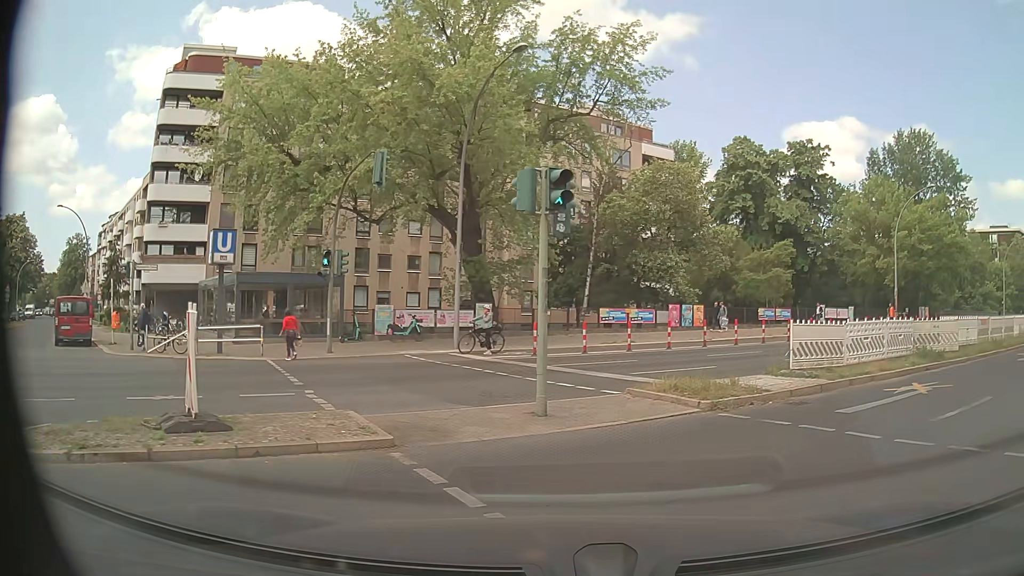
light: Day
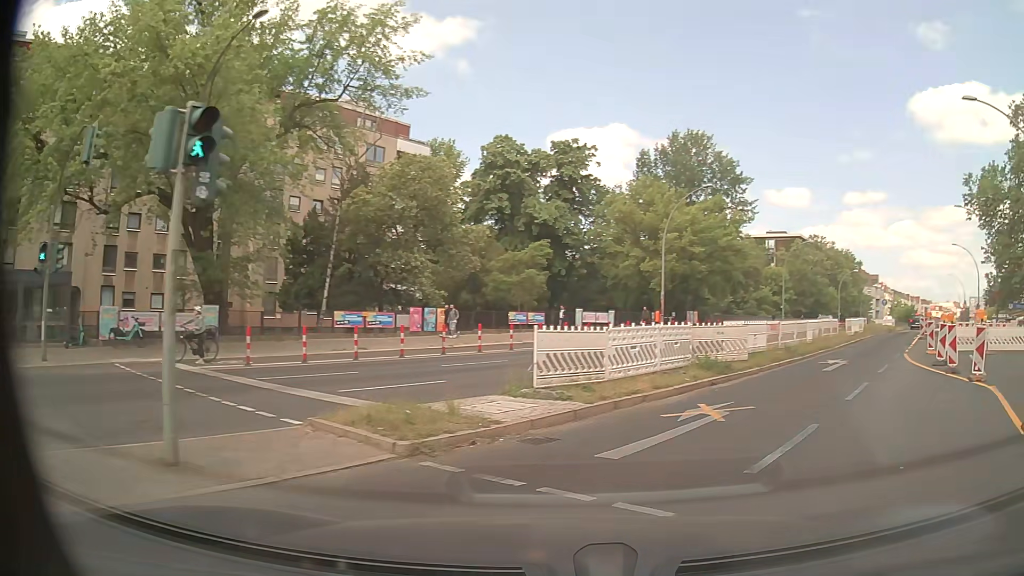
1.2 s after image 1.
(+0.5, +3.2) m; +19°
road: primary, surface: asphalt
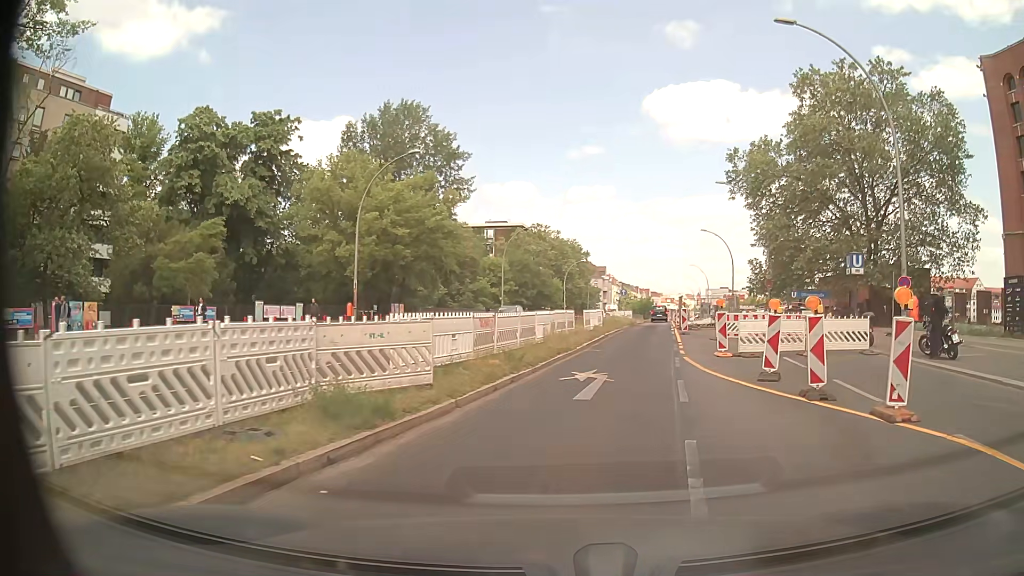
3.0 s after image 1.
(+2.1, +8.1) m; +24°
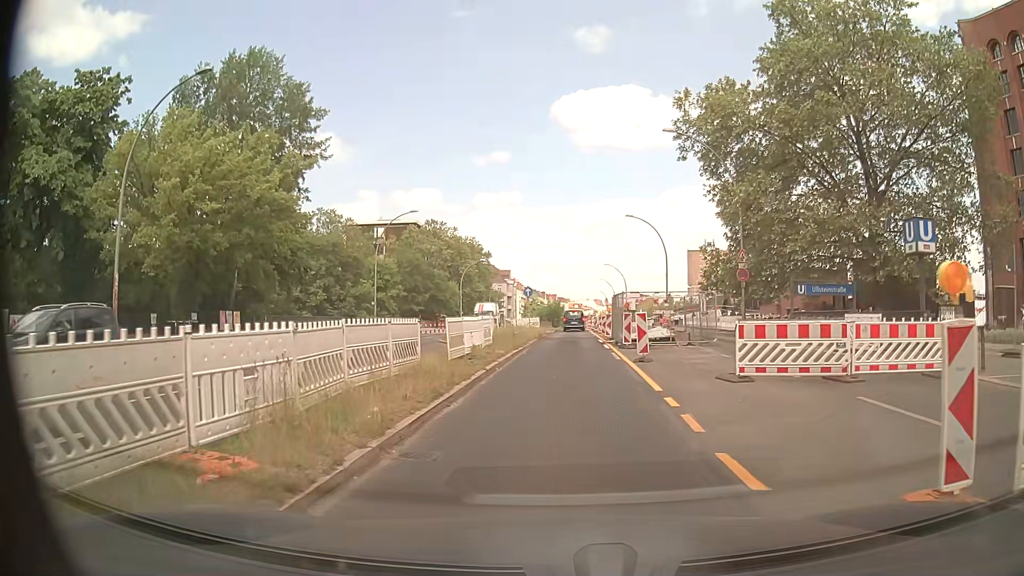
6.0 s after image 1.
(+1.5, +15.5) m; +8°
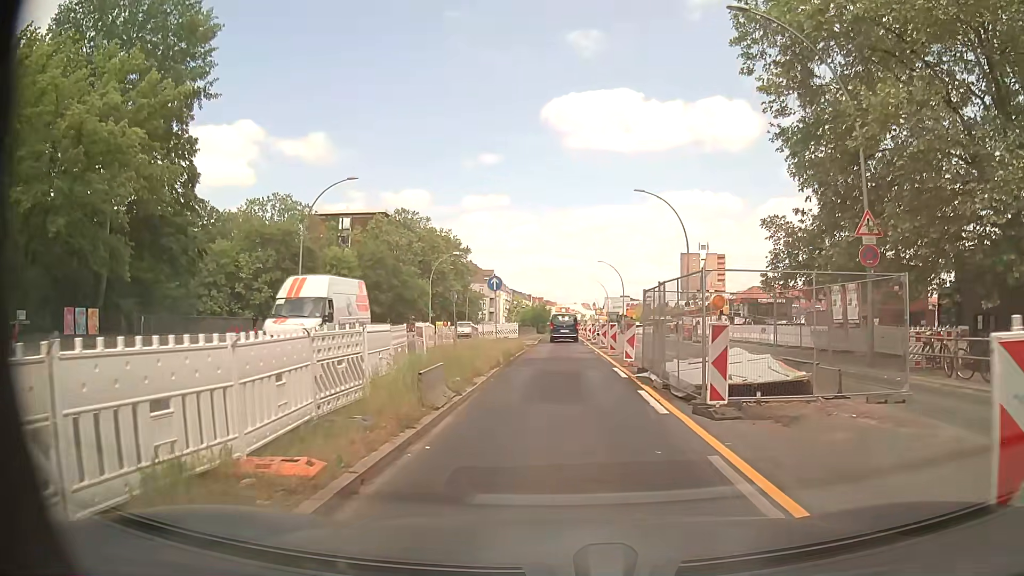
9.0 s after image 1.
(+0.1, +15.0) m; +1°
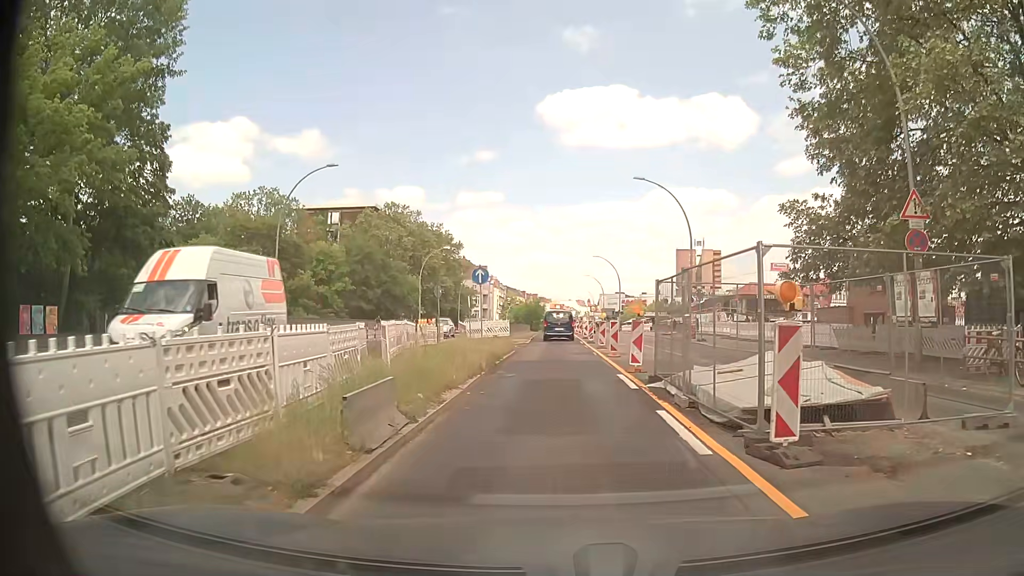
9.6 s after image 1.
(0.0, +3.0) m; 0°
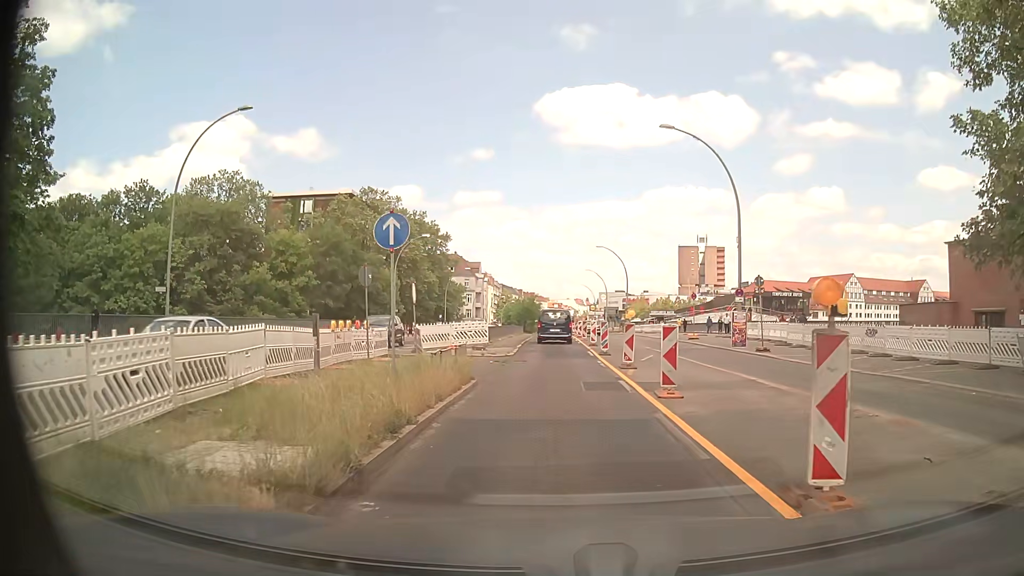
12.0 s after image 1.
(+0.1, +12.0) m; 0°
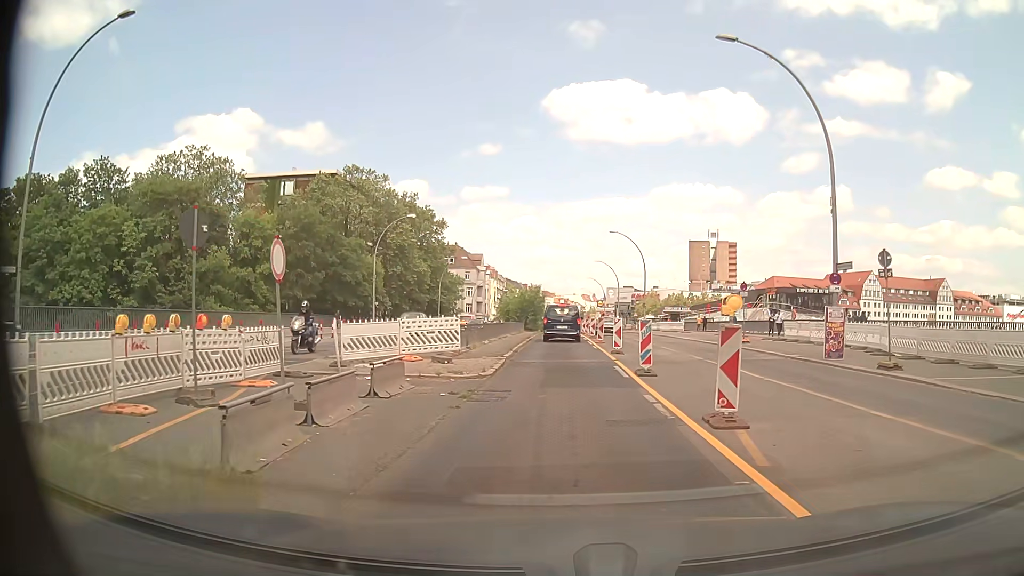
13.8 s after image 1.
(0.0, +10.5) m; +1°
(0, +10) (0, +20) (0, +30) (-1, +40) (-1, +50) (-1, +60) (-1, +70) (-1, +80) (-1, +90) (-1, +100) m
